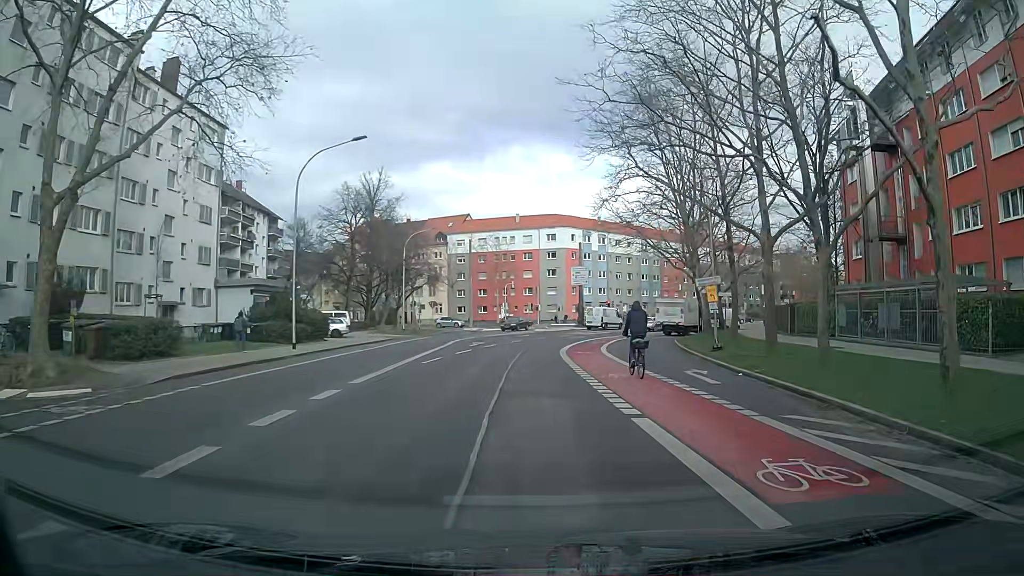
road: secondary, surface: asphalt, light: Day
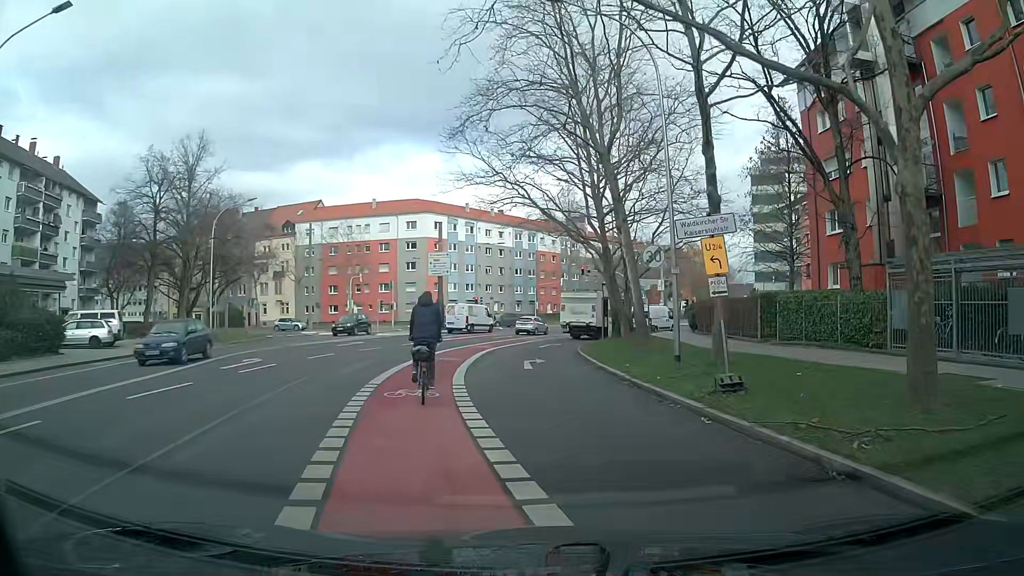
(+1.3, +15.8) m; +9°
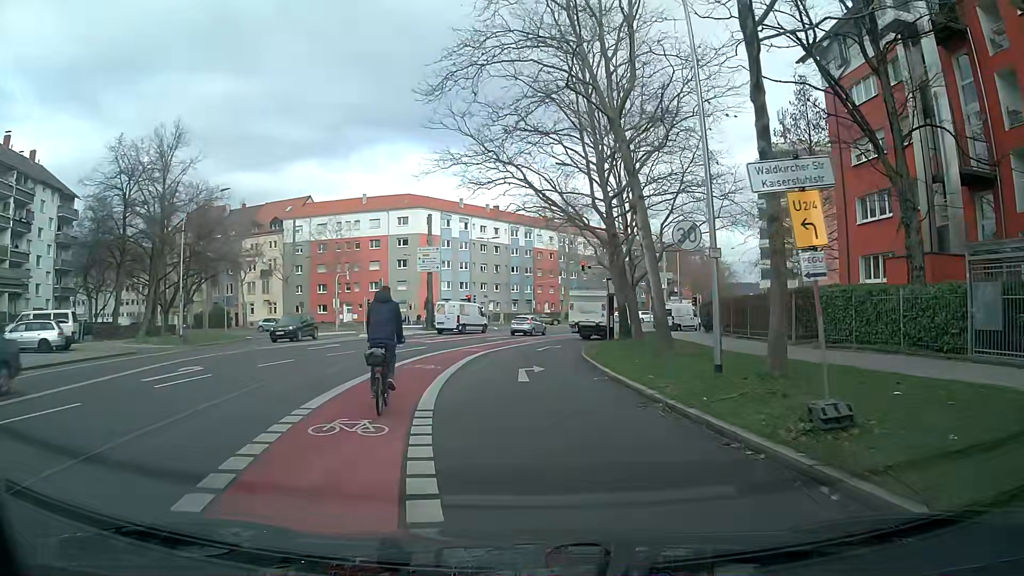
(+0.1, +4.2) m; +1°
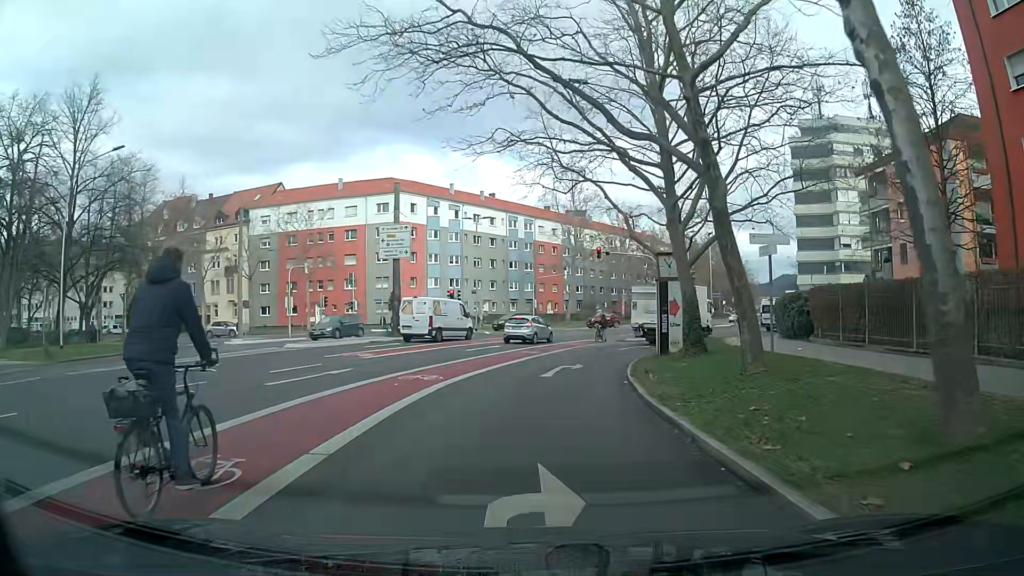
(-0.2, +13.6) m; 0°
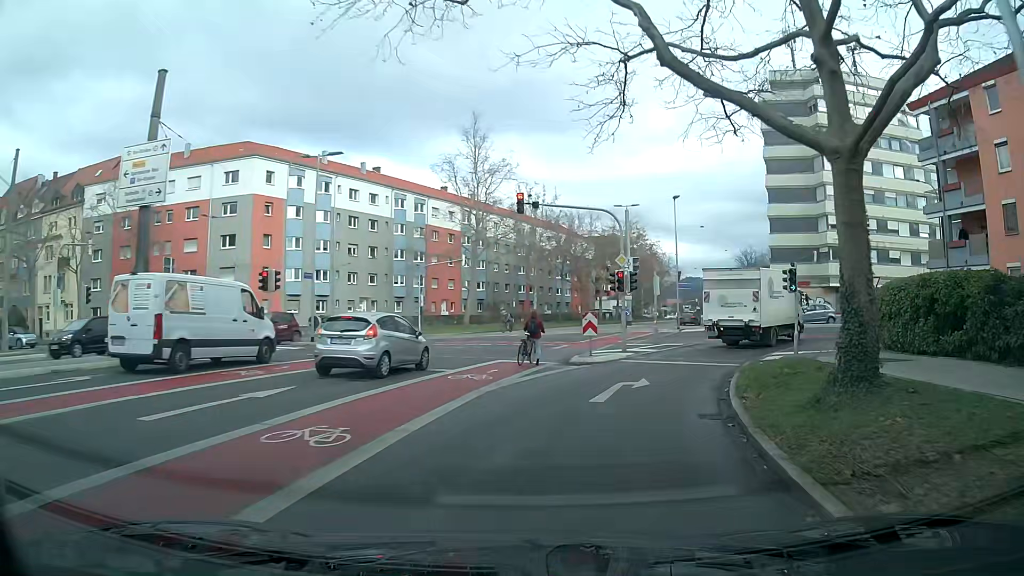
(+0.6, +19.9) m; +8°
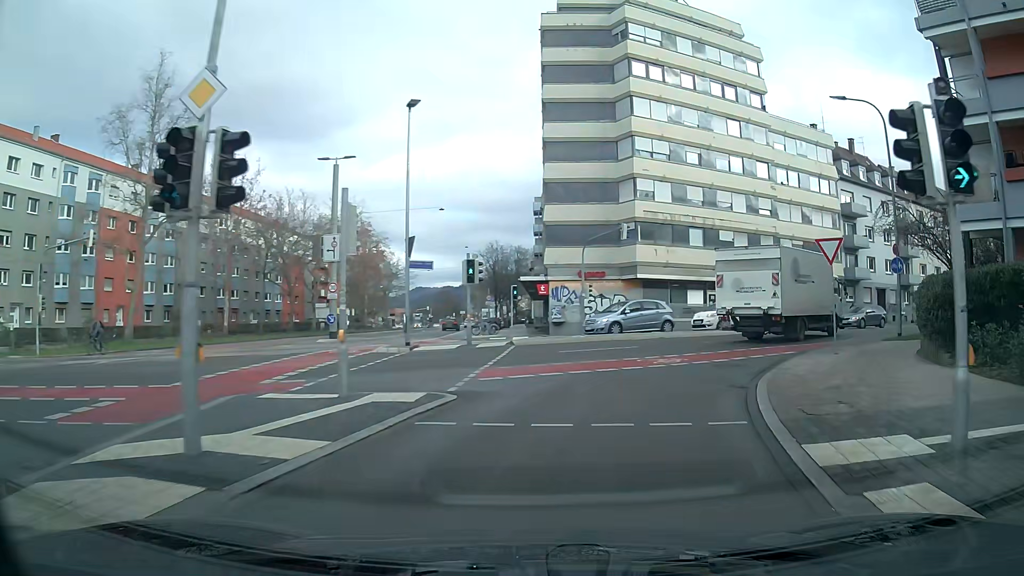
(+3.4, +19.5) m; +21°
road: secondary_link
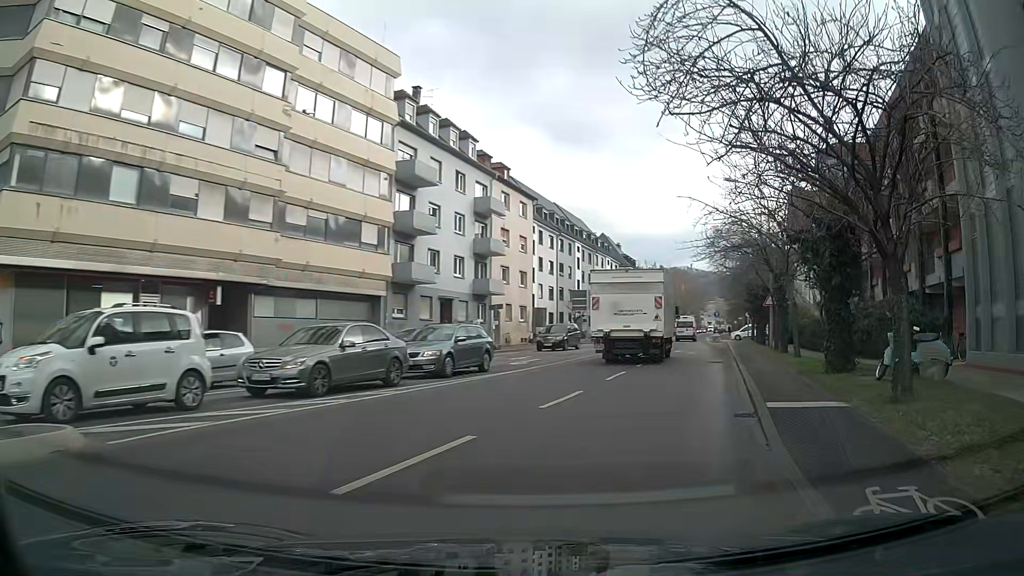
(+8.1, +21.8) m; +43°
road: secondary
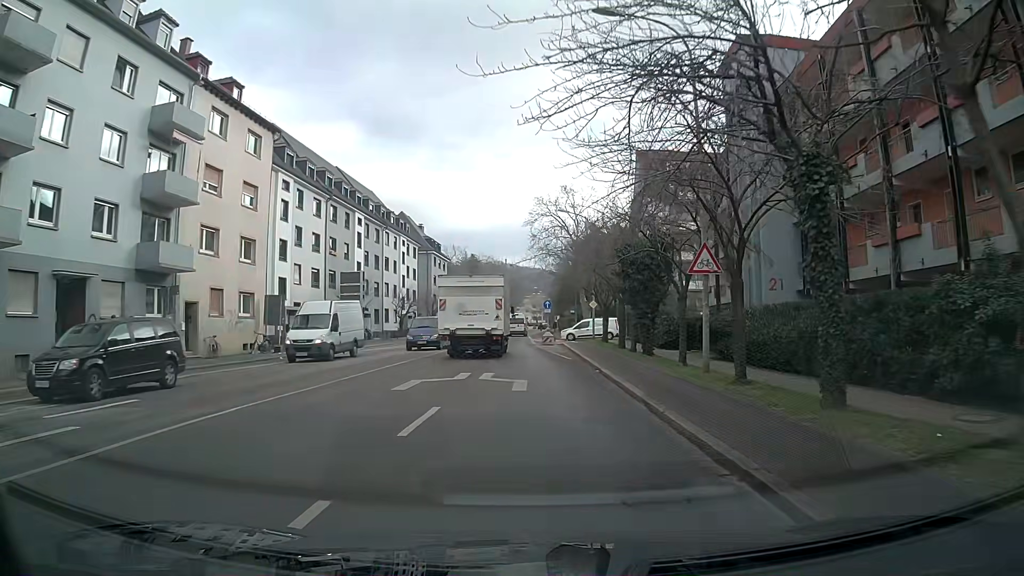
(+4.2, +20.3) m; +17°
(0, +10) (-1, +20) (-1, +30) (-2, +40) (-3, +50) (-3, +60) (-3, +70) (-4, +80) (-3, +90) (-3, +100) m
